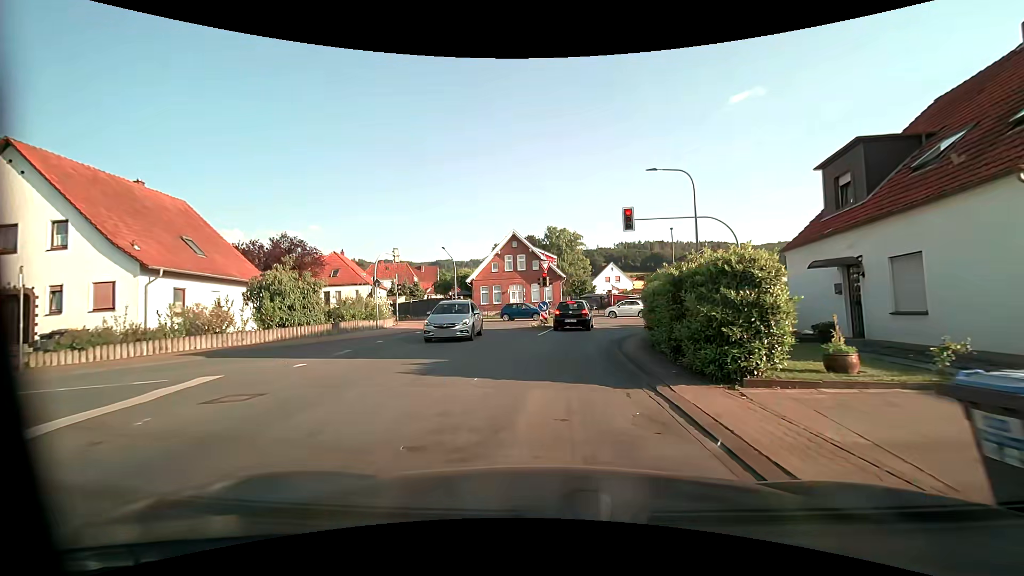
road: tertiary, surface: asphalt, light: Day
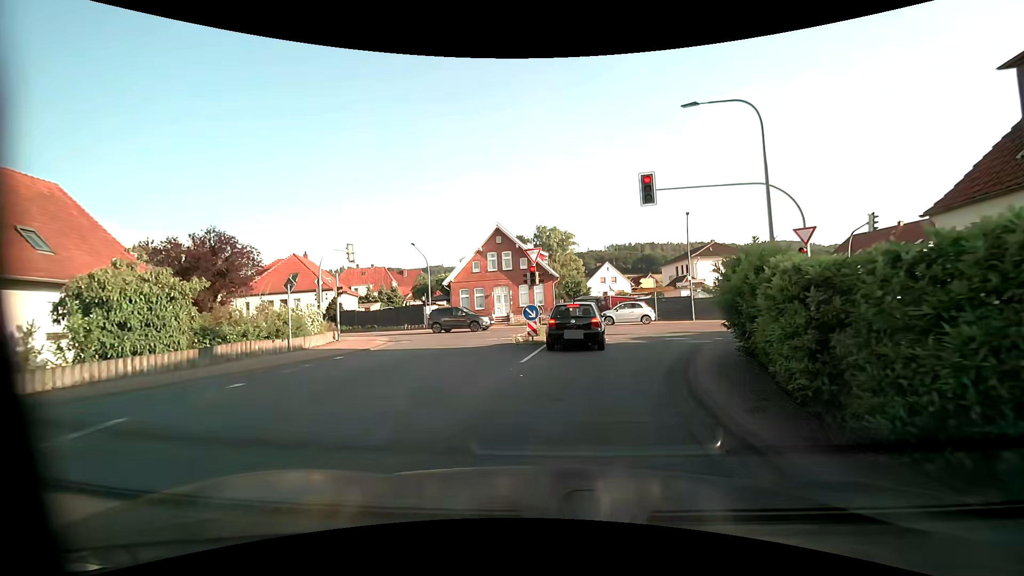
(0.0, +8.2) m; -1°
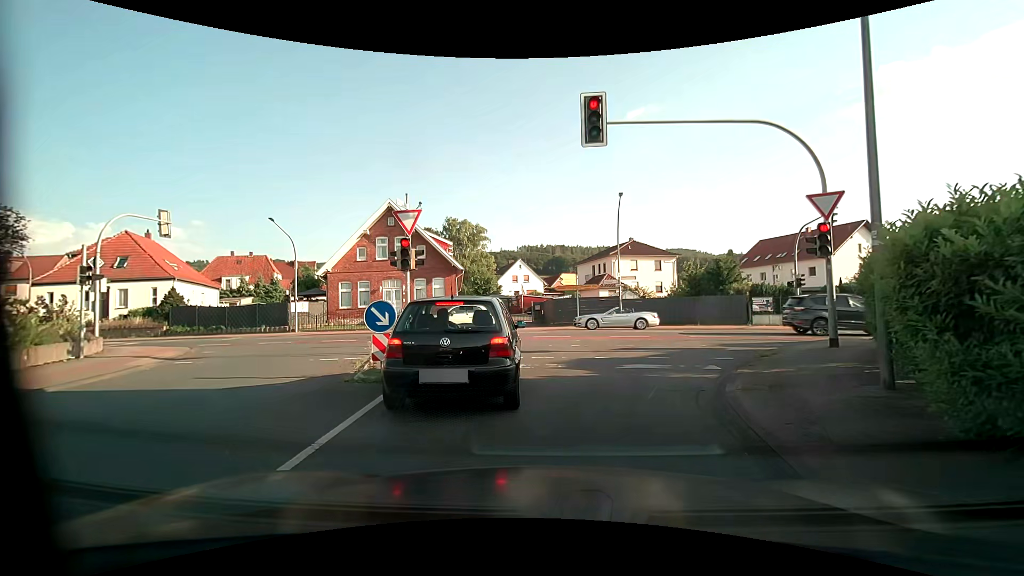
(+0.7, +8.3) m; +11°
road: secondary
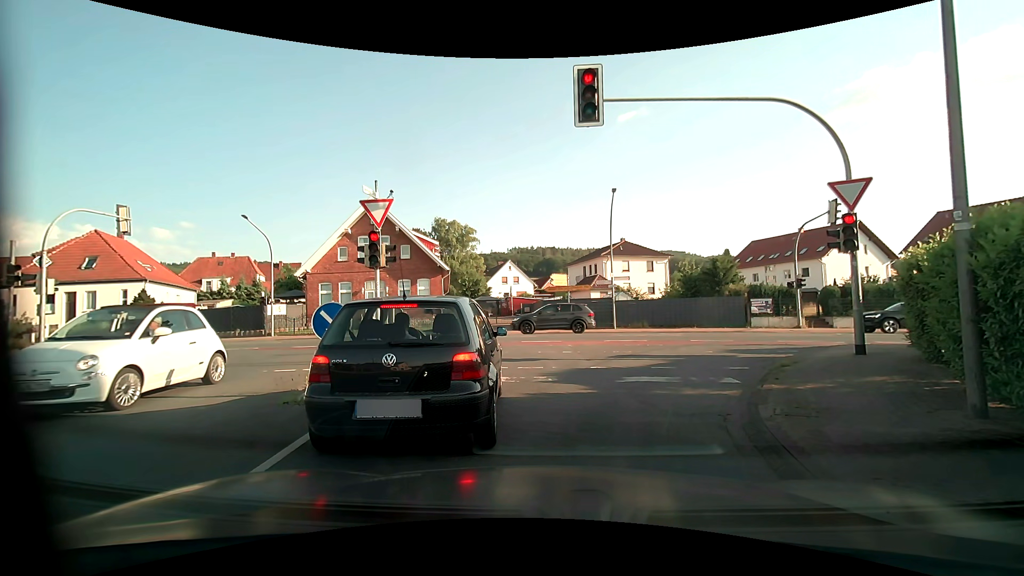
(0.0, +1.5) m; -1°
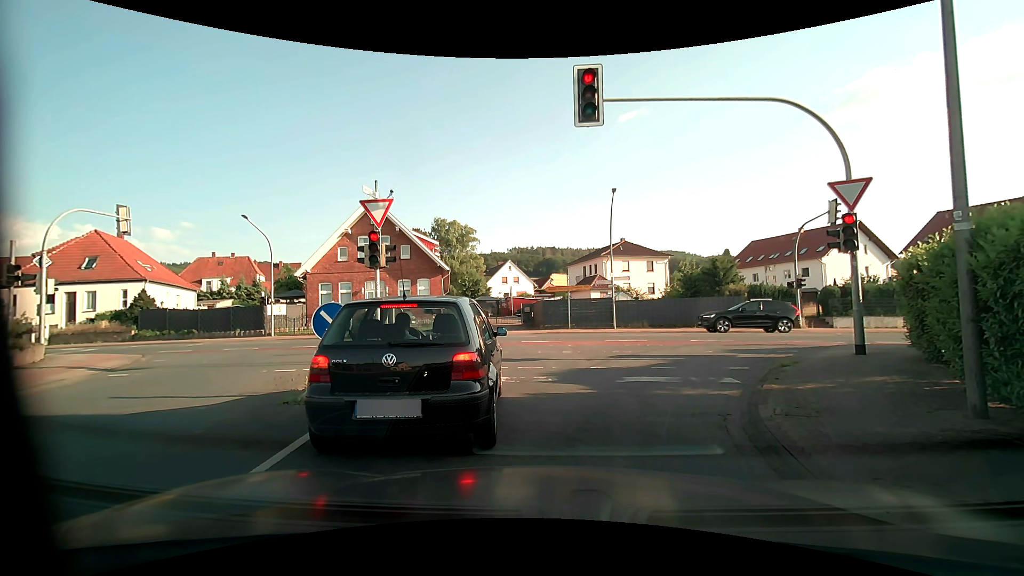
(0.0, 0.0) m; 0°
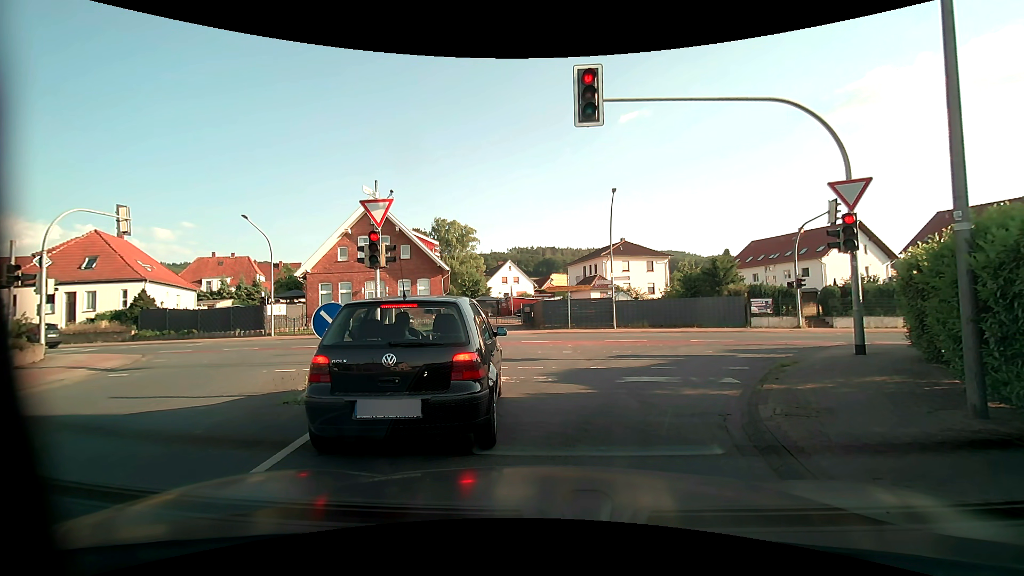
(0.0, 0.0) m; 0°
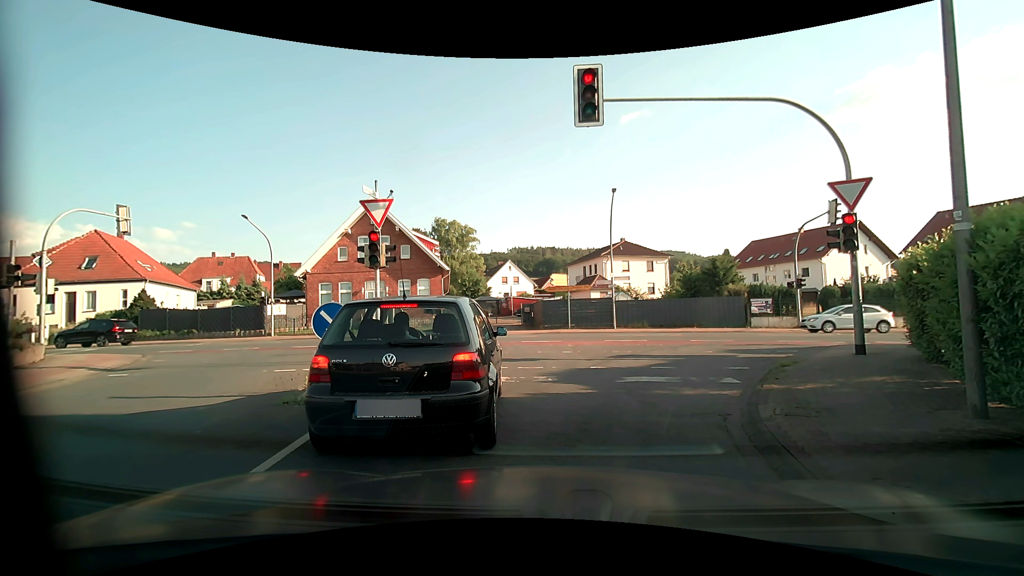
(0.0, 0.0) m; 0°
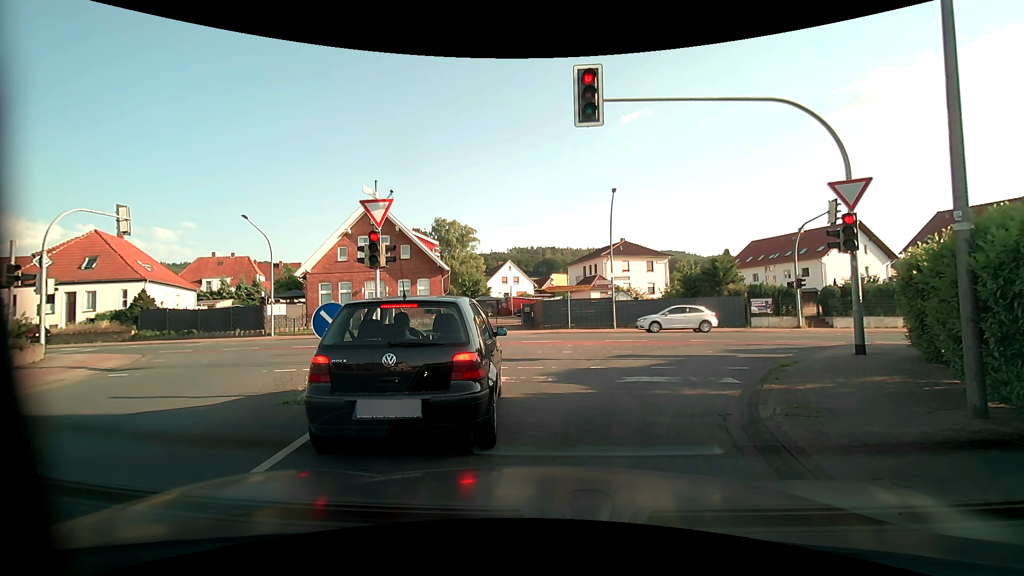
(0.0, 0.0) m; 0°
(+1, +10) (+6, +19) (+15, +22) (+25, +22) (+35, +21) (+45, +21) (+55, +21) (+65, +21) (+75, +21) (+85, +21) m
